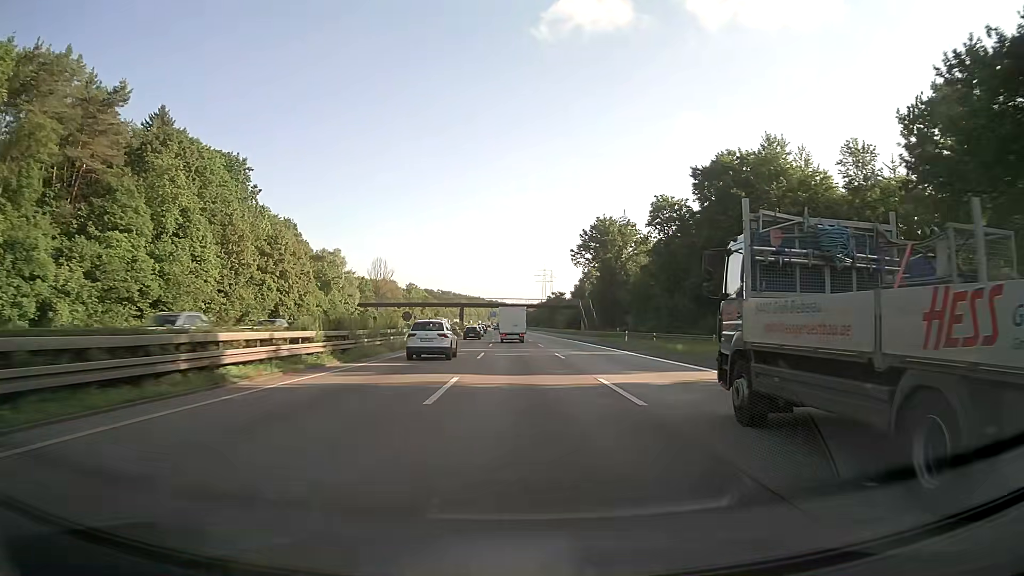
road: motorway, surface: asphalt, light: Day
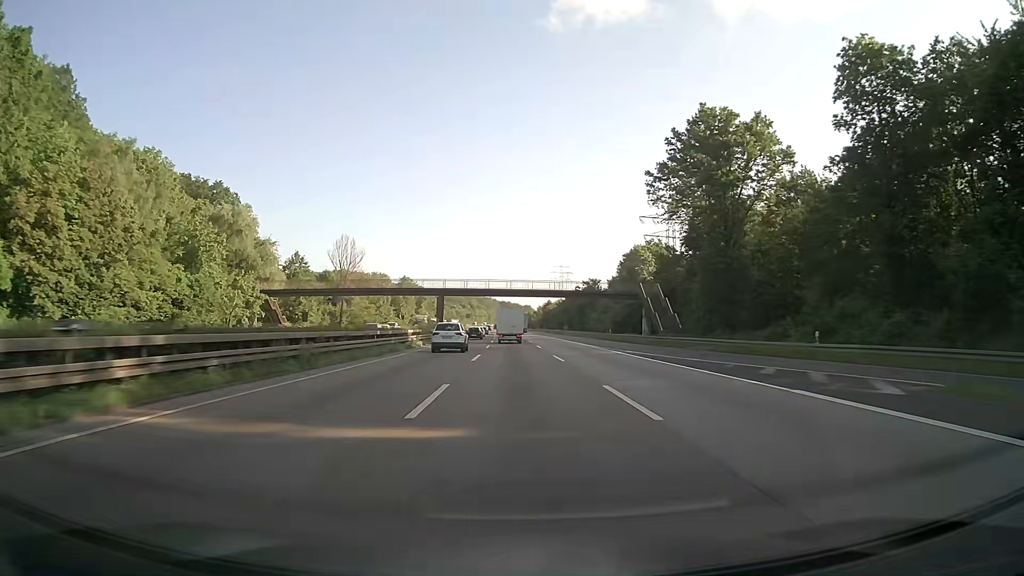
(-0.4, +54.8) m; -1°
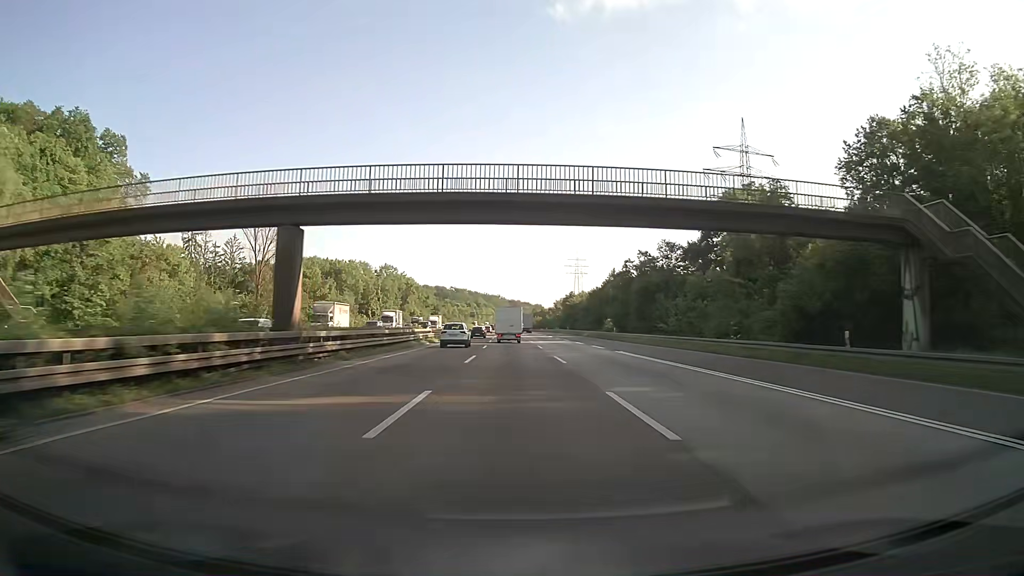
(-0.5, +55.1) m; -1°
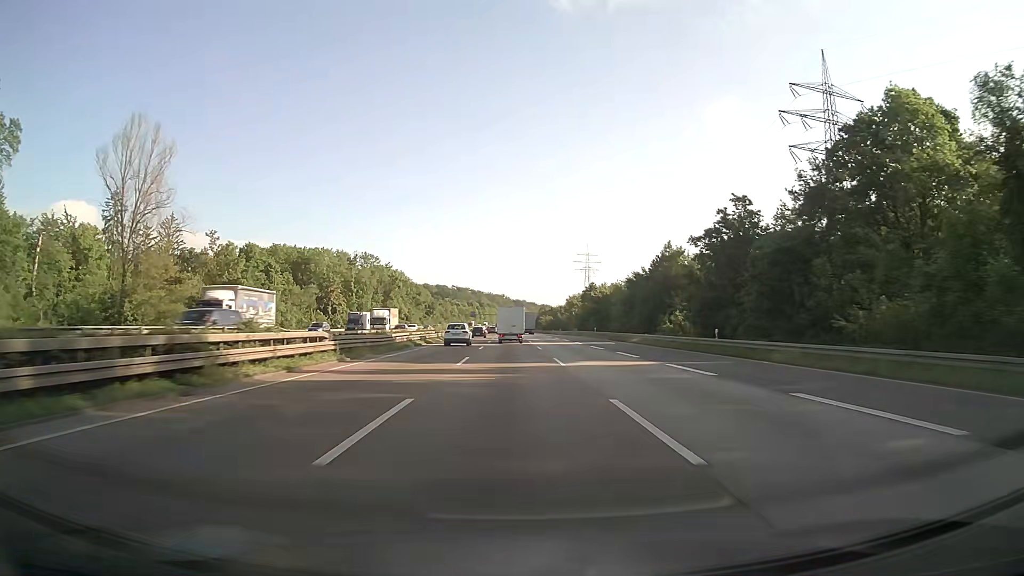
(-0.2, +36.8) m; -1°
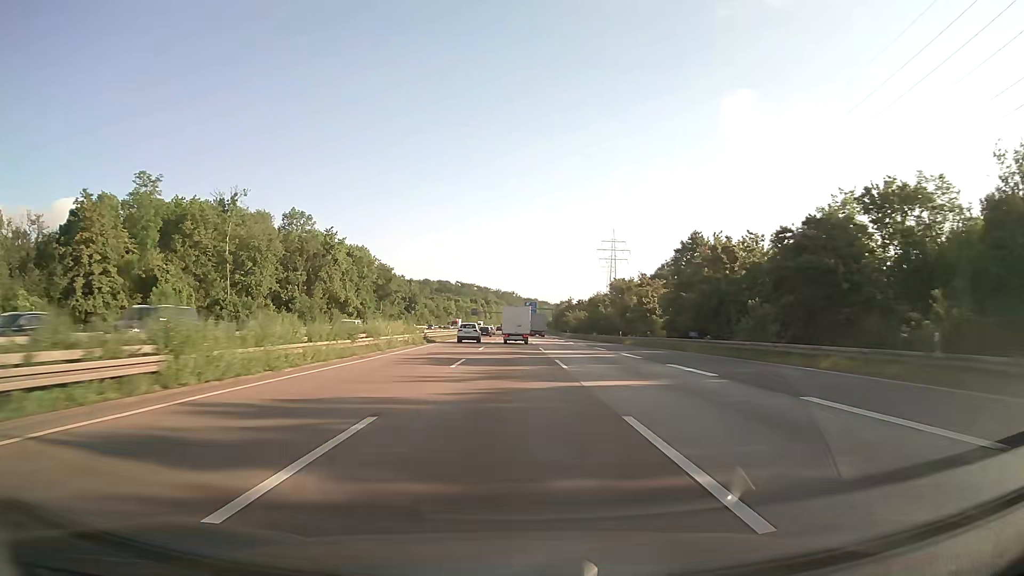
(-0.4, +73.0) m; -1°
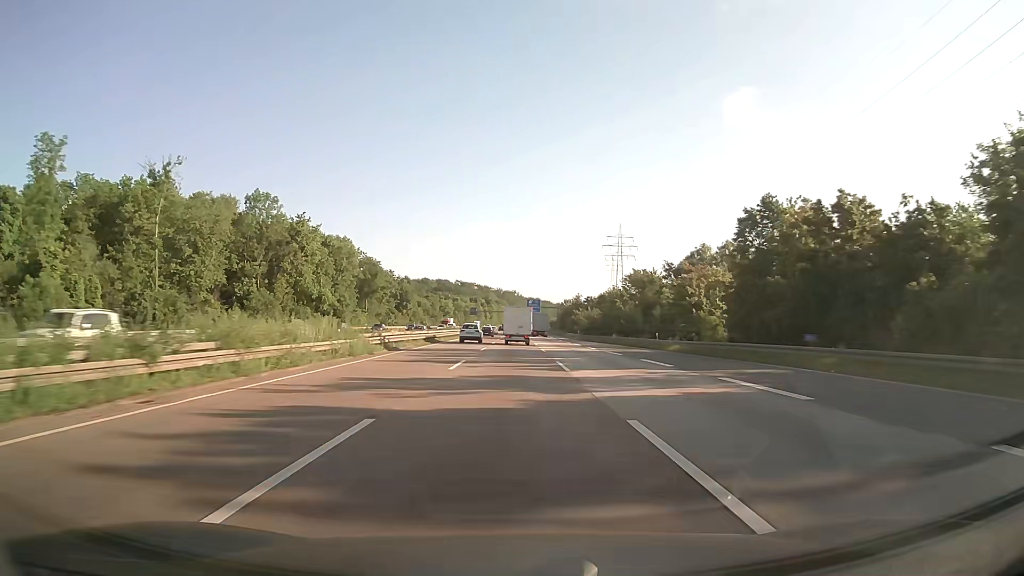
(0.0, +18.1) m; 0°
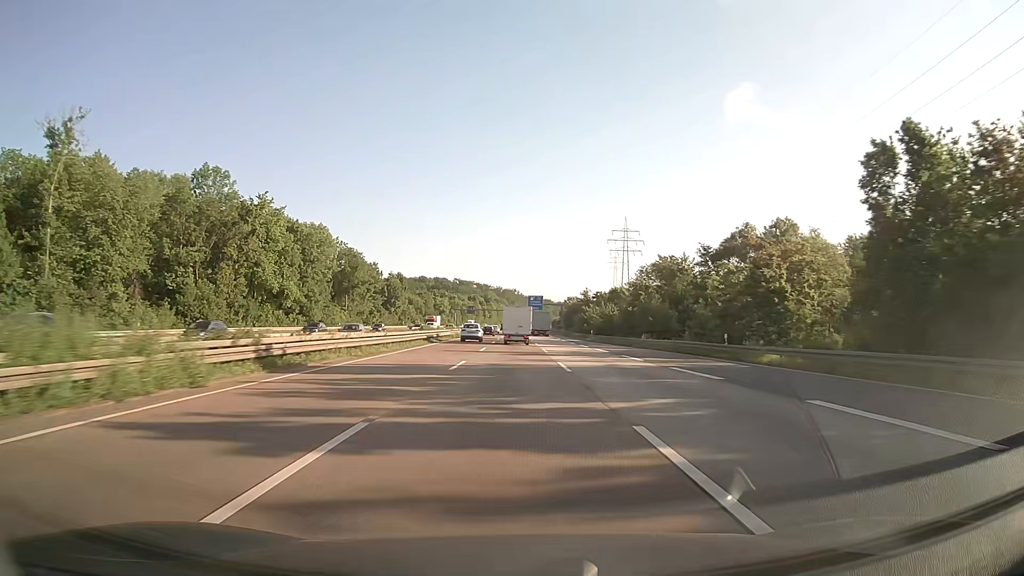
(0.0, +18.1) m; 0°
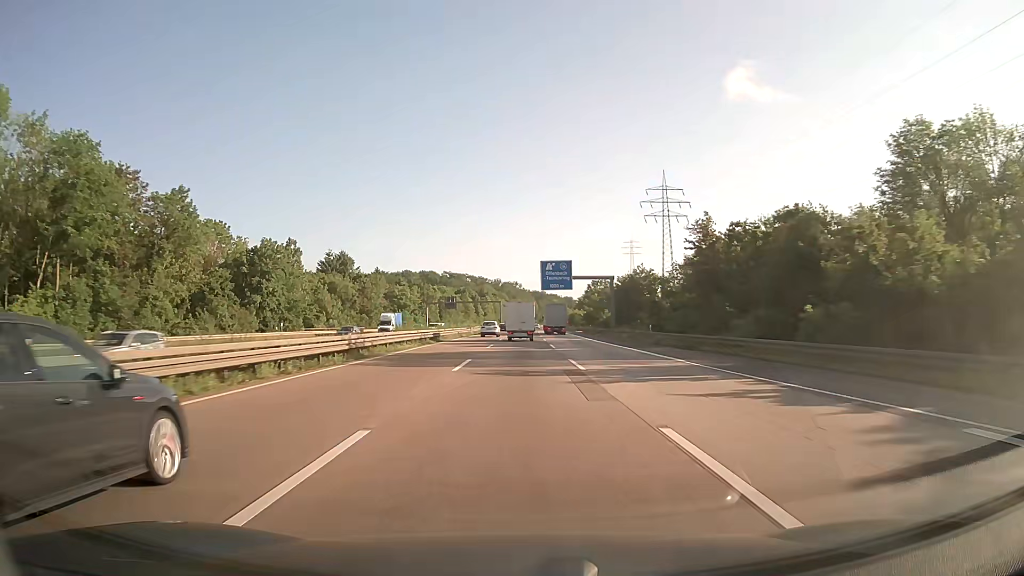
(0.0, +89.4) m; 0°
(0, +10) (0, +20) (0, +30) (0, +40) (0, +50) (0, +60) (0, +70) (+1, +80) (+1, +90) (+1, +100) m
